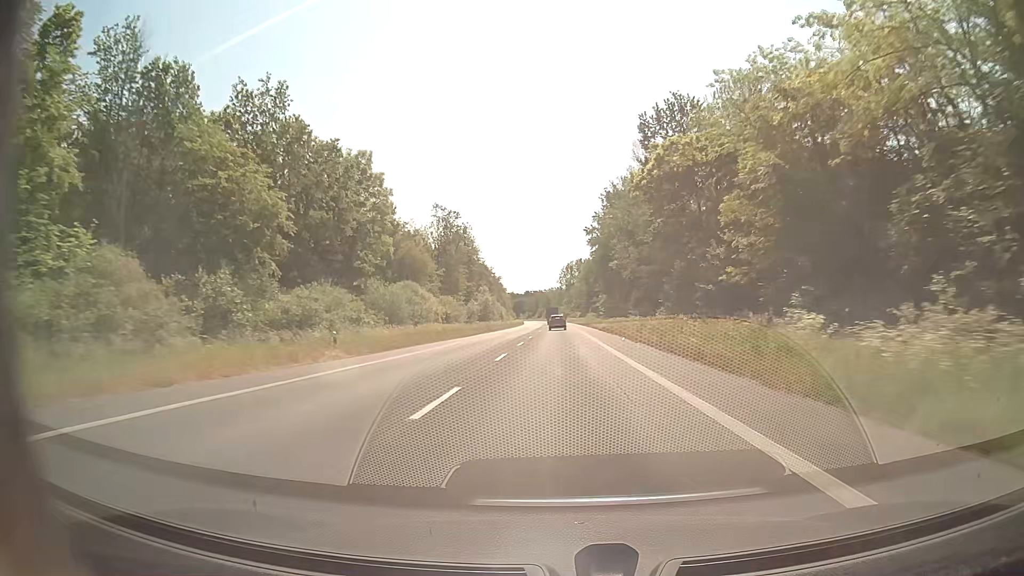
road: secondary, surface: asphalt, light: Day
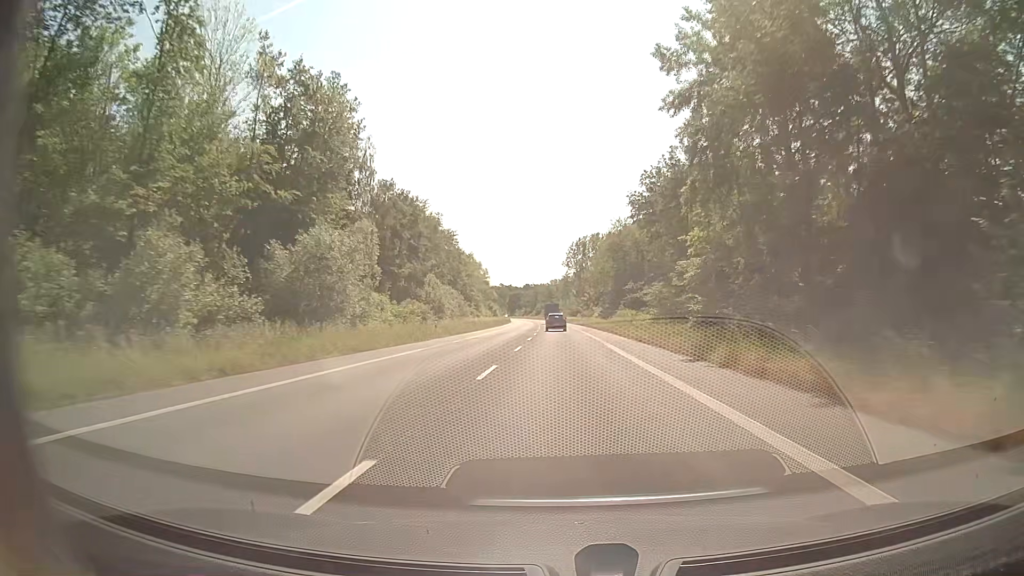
(-0.2, +78.4) m; 0°
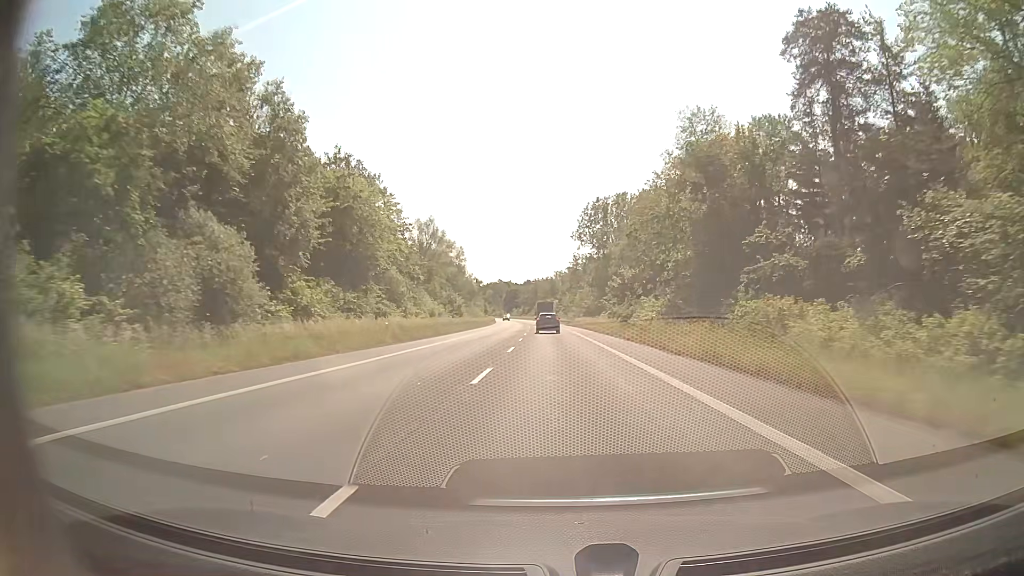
(-0.4, +60.8) m; 0°
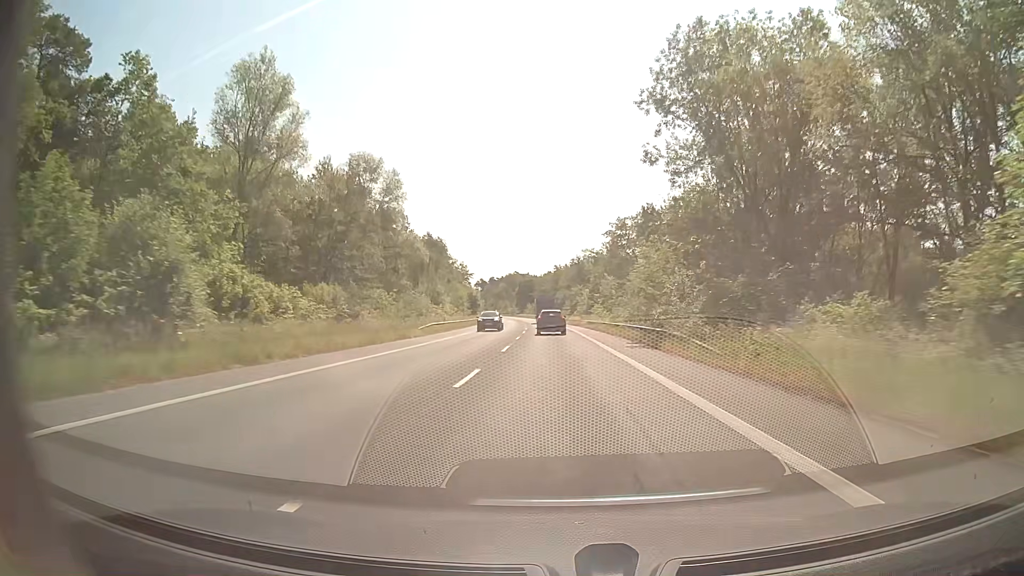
(-1.2, +72.3) m; -2°
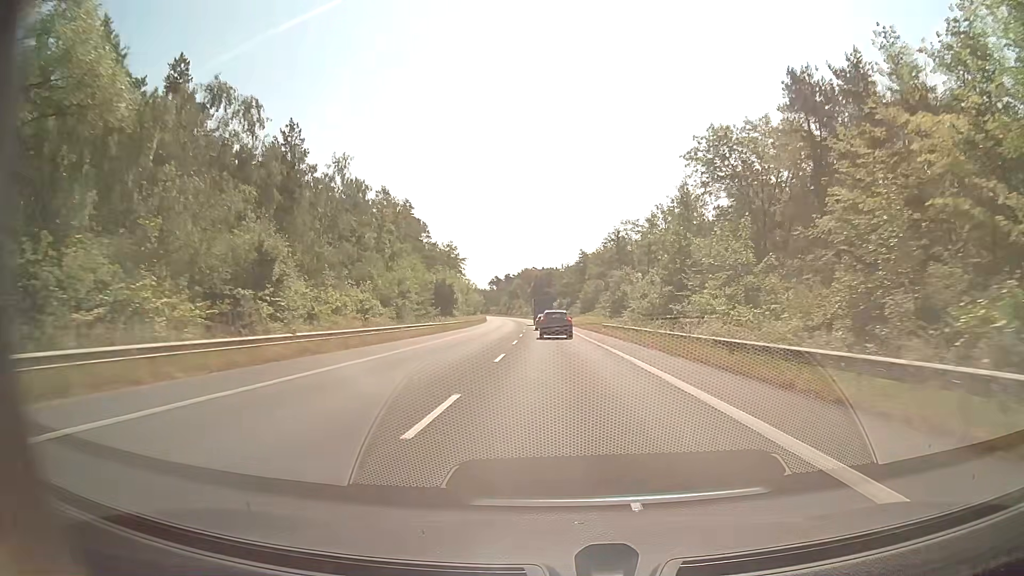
(-0.8, +52.9) m; -2°
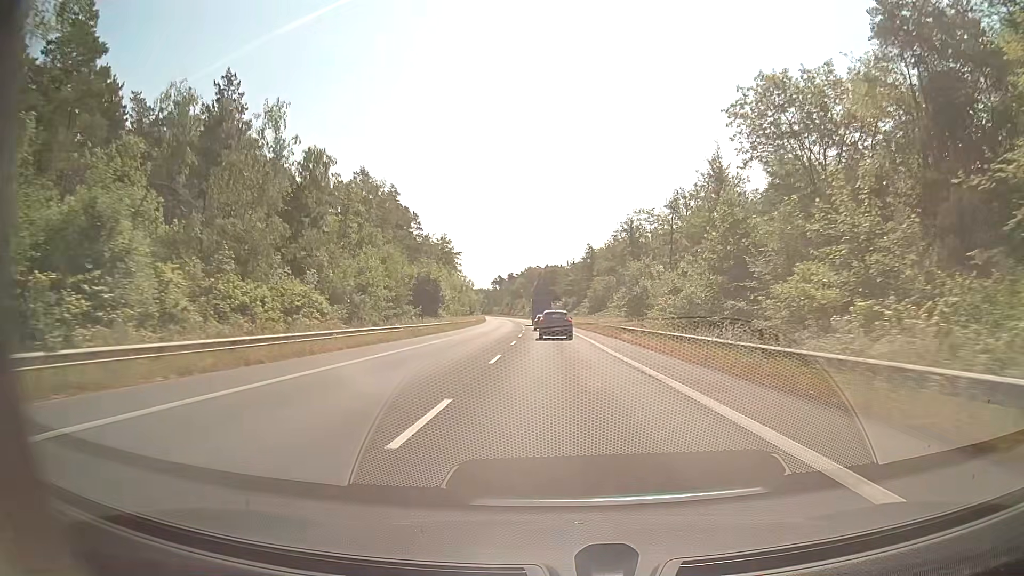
(0.0, +12.4) m; 0°
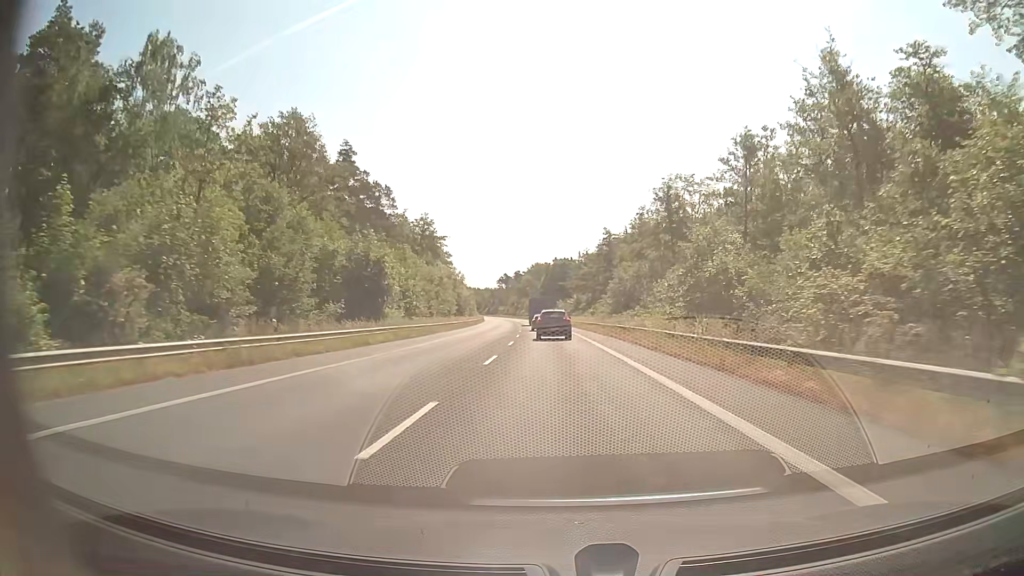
(-0.3, +24.4) m; -1°
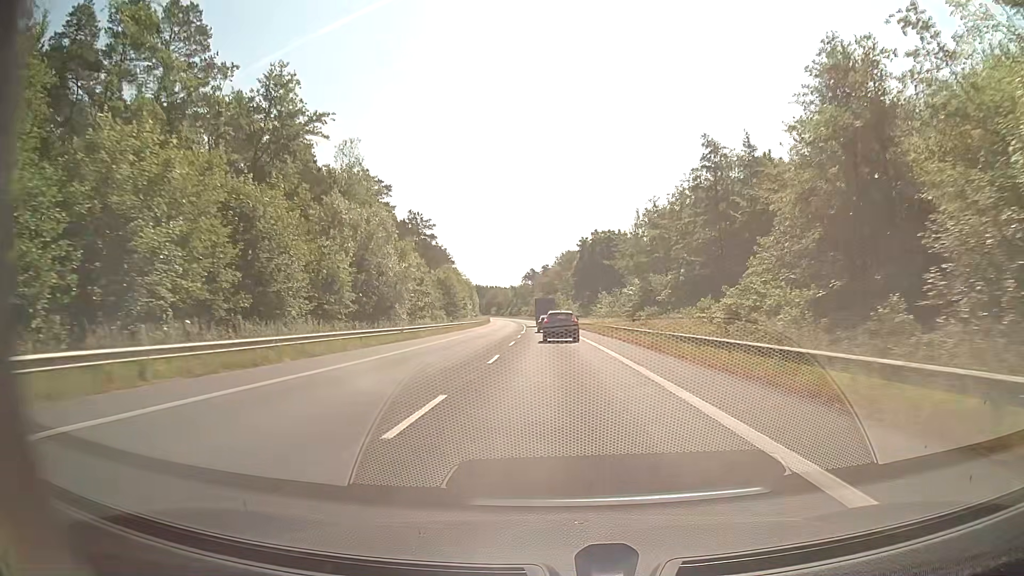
(-1.2, +58.8) m; -3°
(0, +10) (0, +20) (0, +30) (0, +40) (-1, +50) (-1, +60) (-1, +70) (-2, +80) (-2, +90) (-3, +100) m
